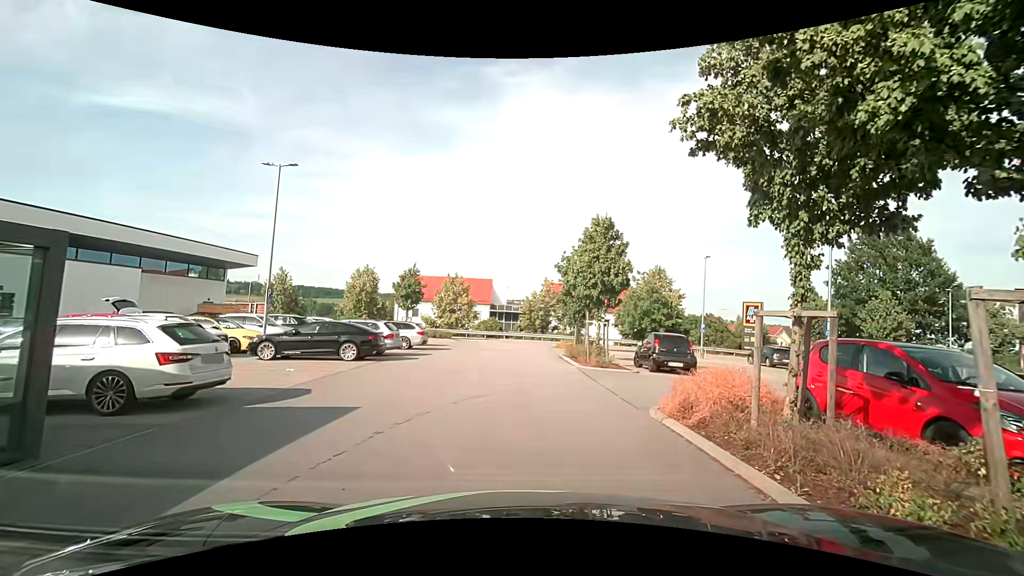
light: Day
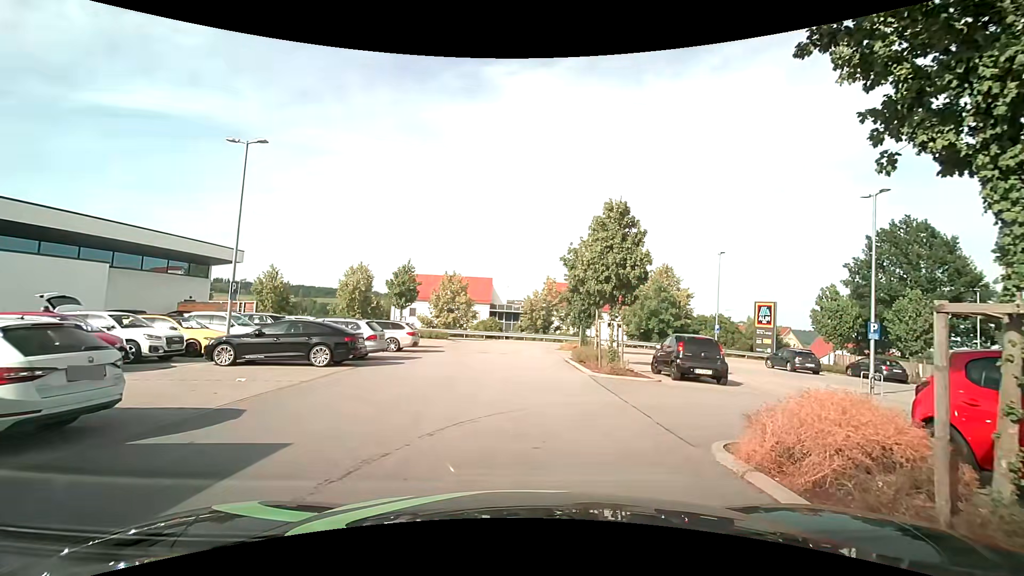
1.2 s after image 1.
(0.0, +2.6) m; 0°
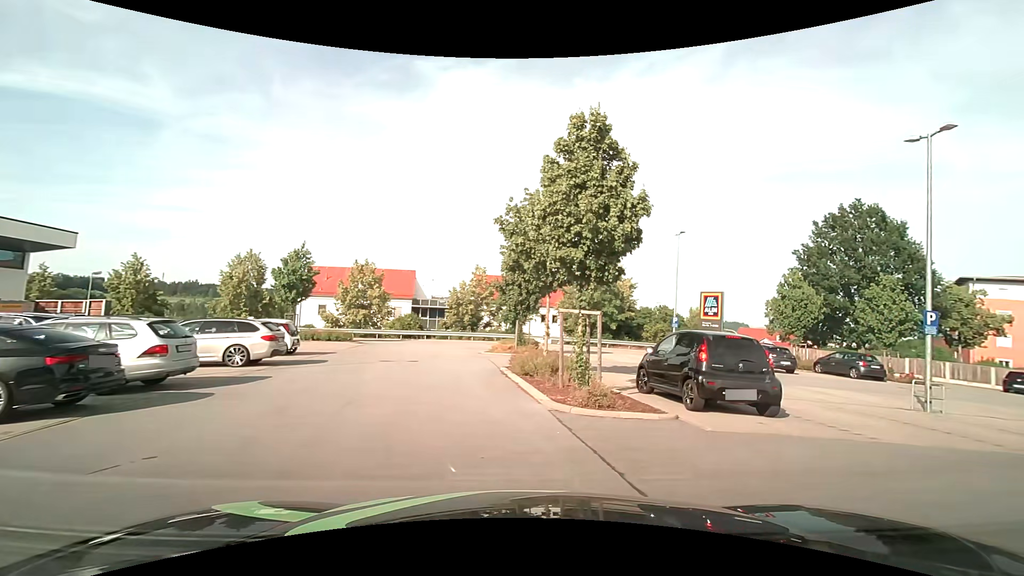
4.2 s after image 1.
(+0.2, +7.1) m; +10°
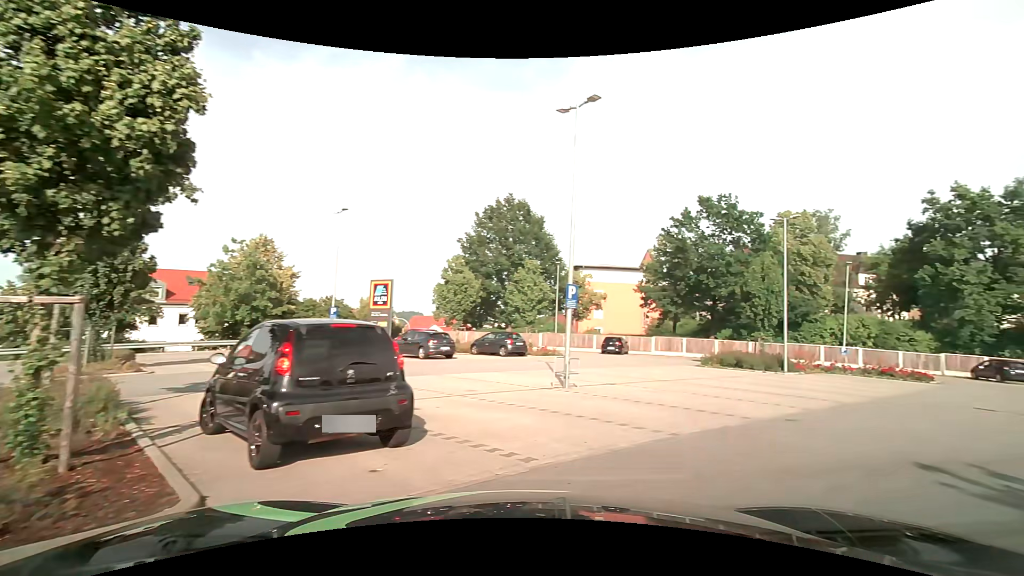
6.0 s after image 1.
(+1.1, +4.2) m; +33°
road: service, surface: asphalt
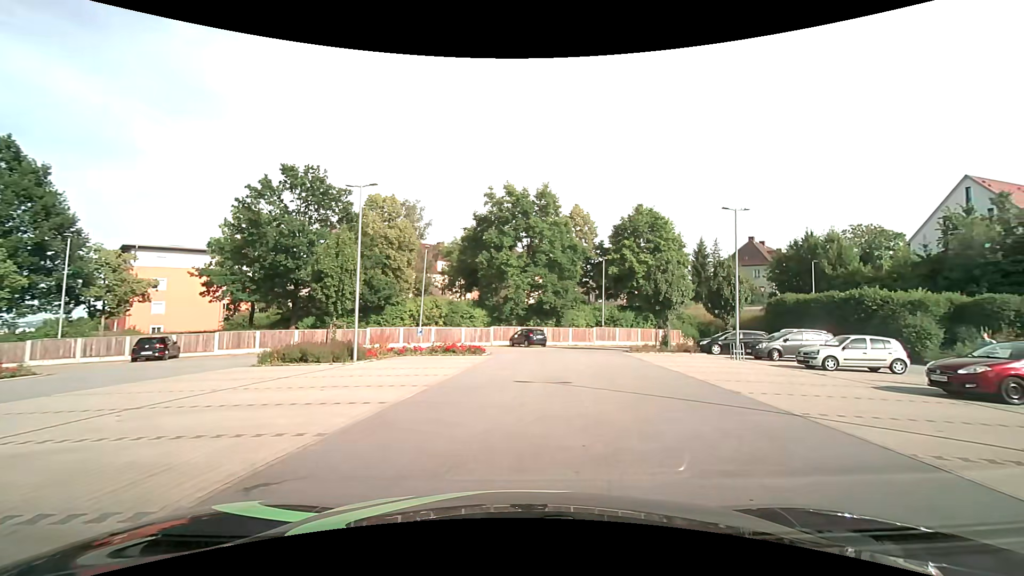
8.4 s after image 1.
(+2.3, +5.0) m; +45°
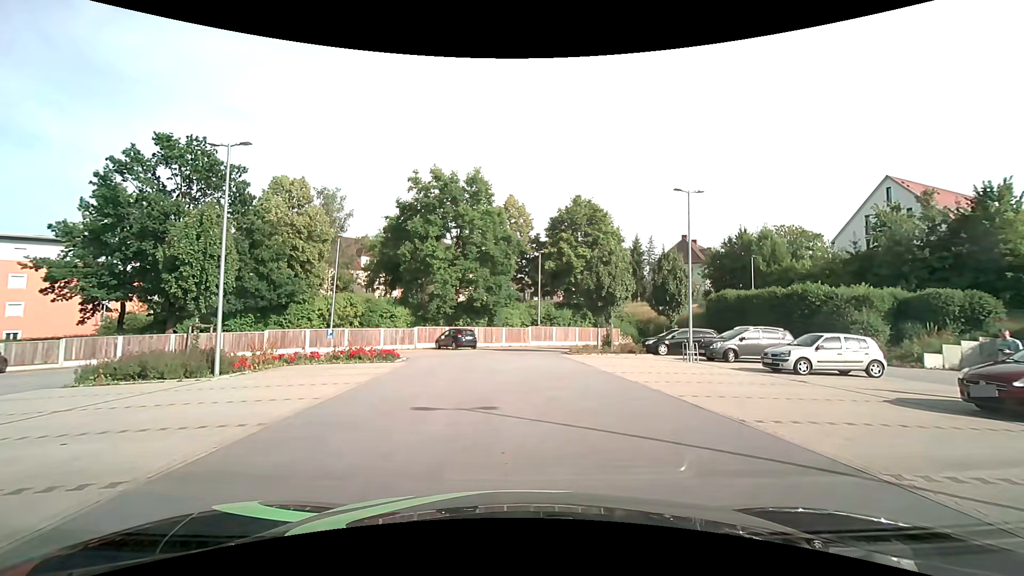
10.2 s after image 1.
(+0.3, +4.2) m; +8°
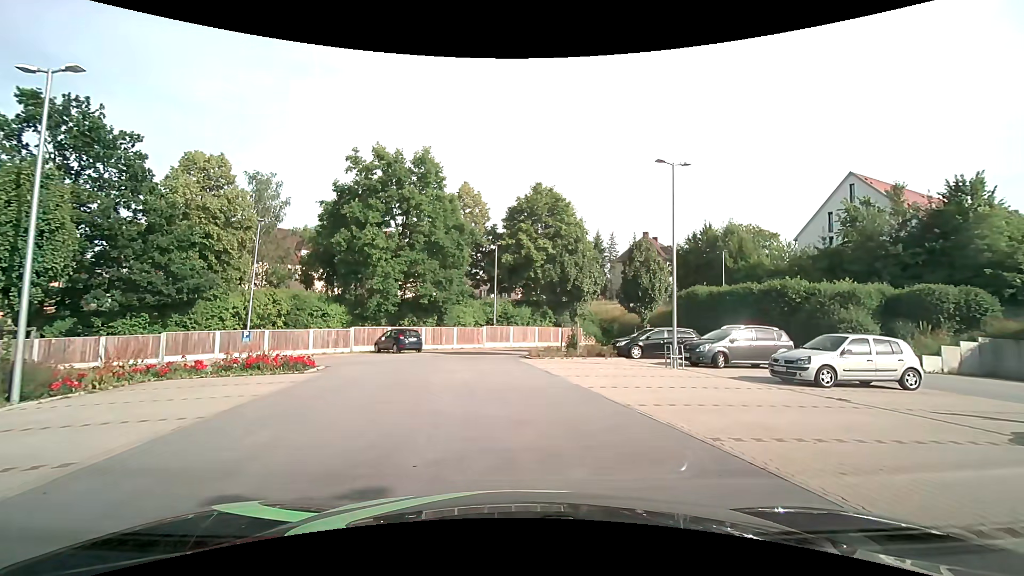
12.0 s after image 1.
(+0.1, +4.3) m; +2°
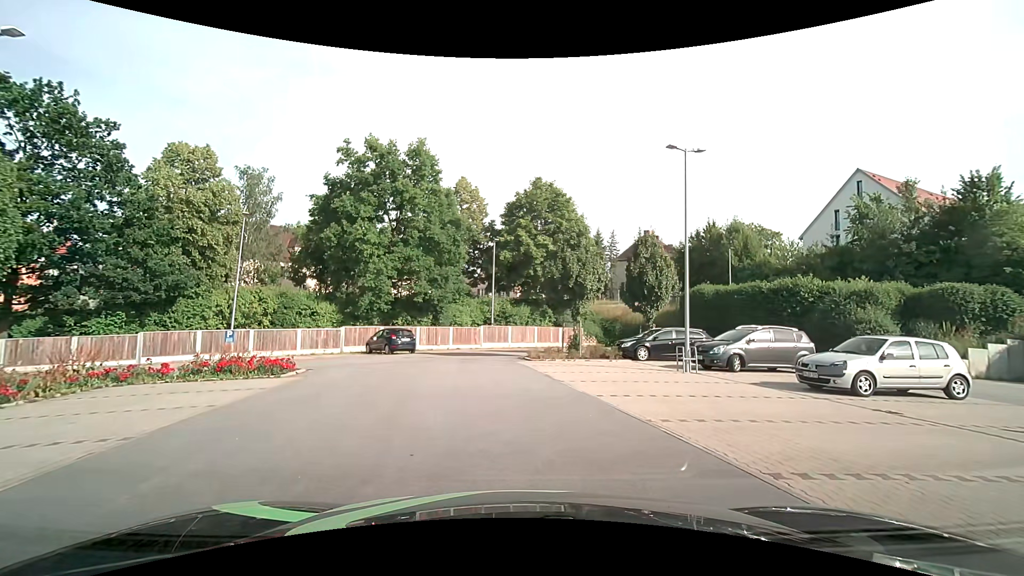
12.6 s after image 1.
(0.0, +1.5) m; +2°
